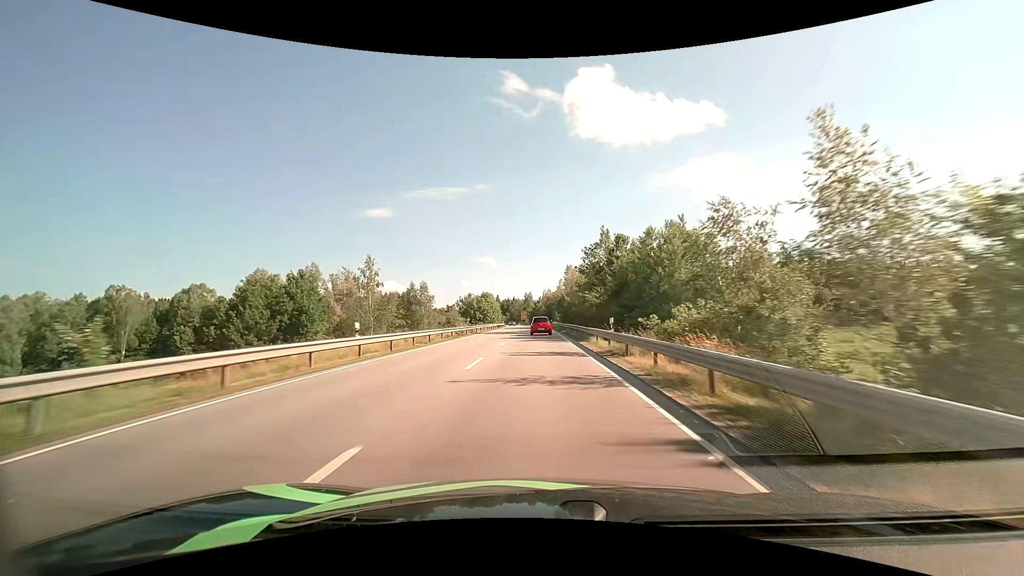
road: primary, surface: asphalt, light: Day
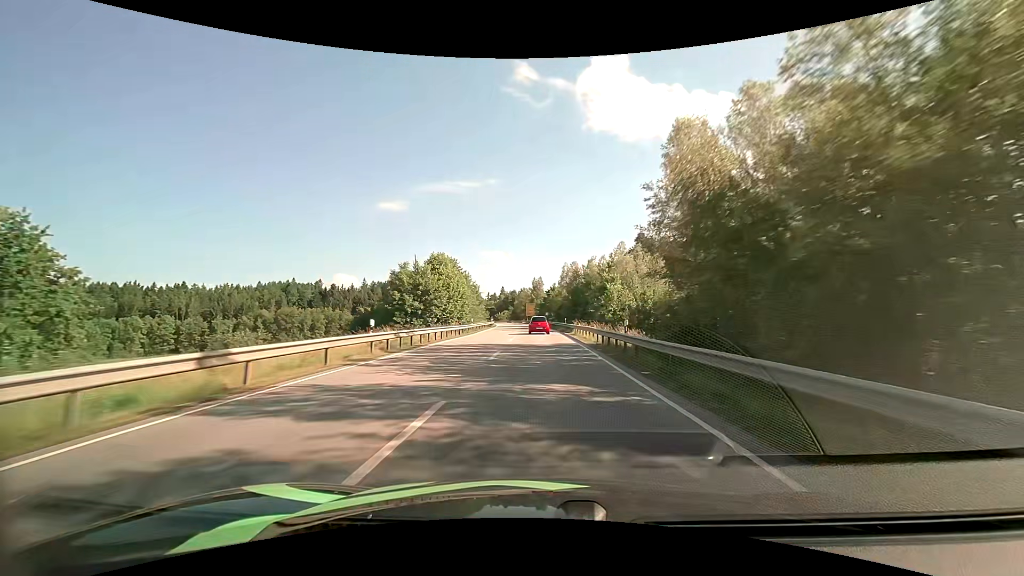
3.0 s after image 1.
(-0.5, +68.3) m; -1°
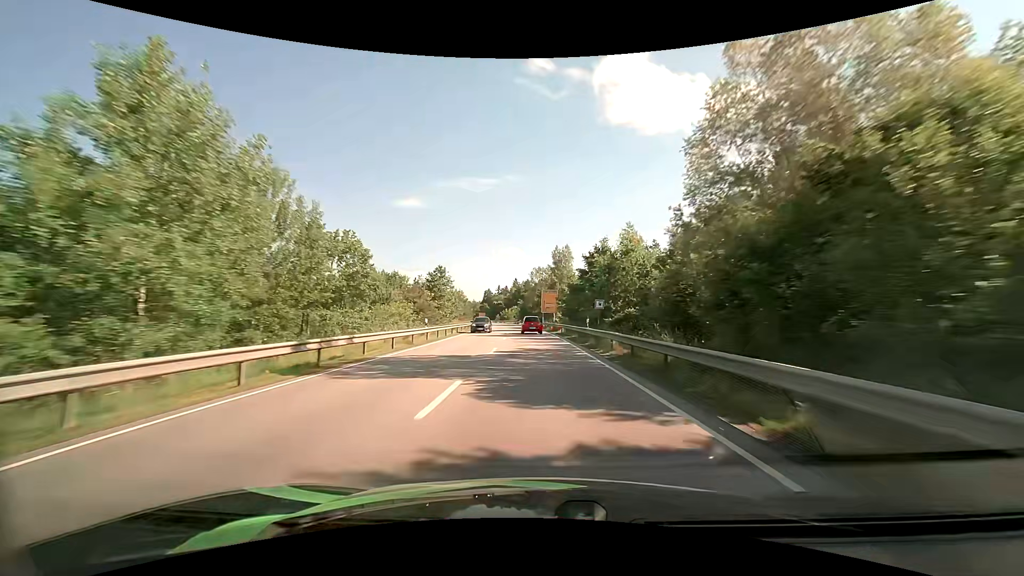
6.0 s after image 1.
(-1.0, +68.6) m; -2°
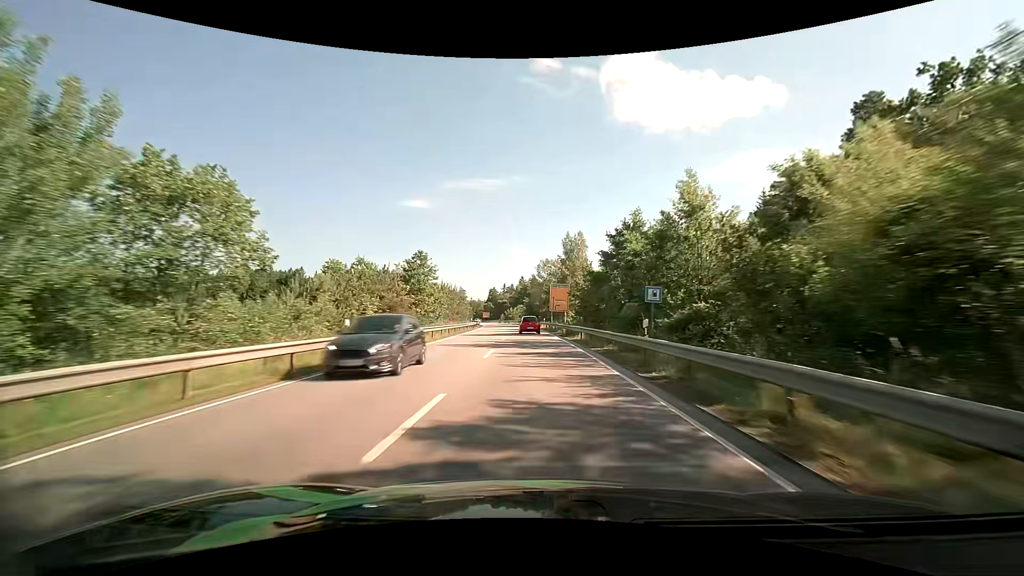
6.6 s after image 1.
(-0.1, +13.8) m; -1°
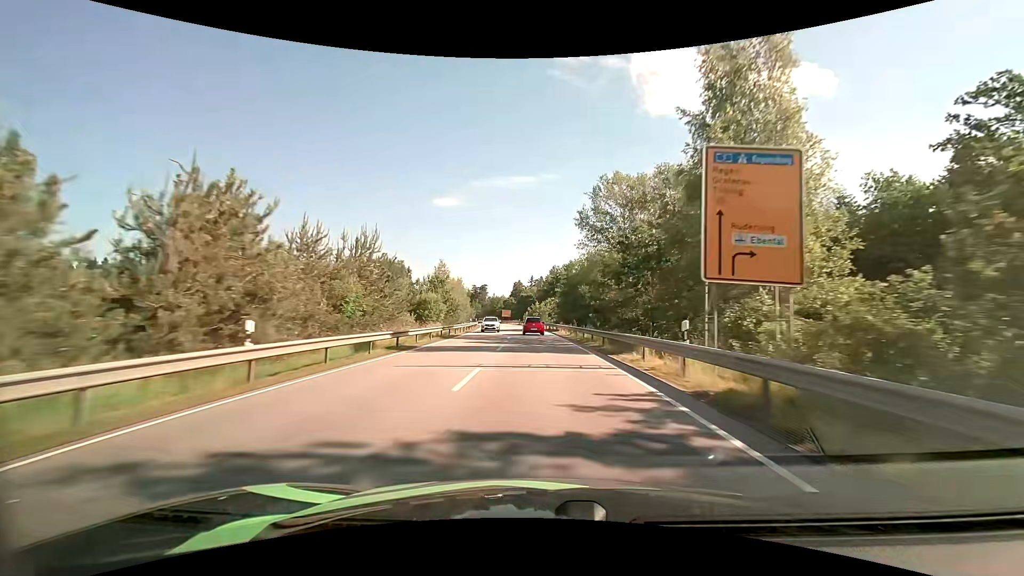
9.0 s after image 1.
(-1.8, +54.9) m; -3°
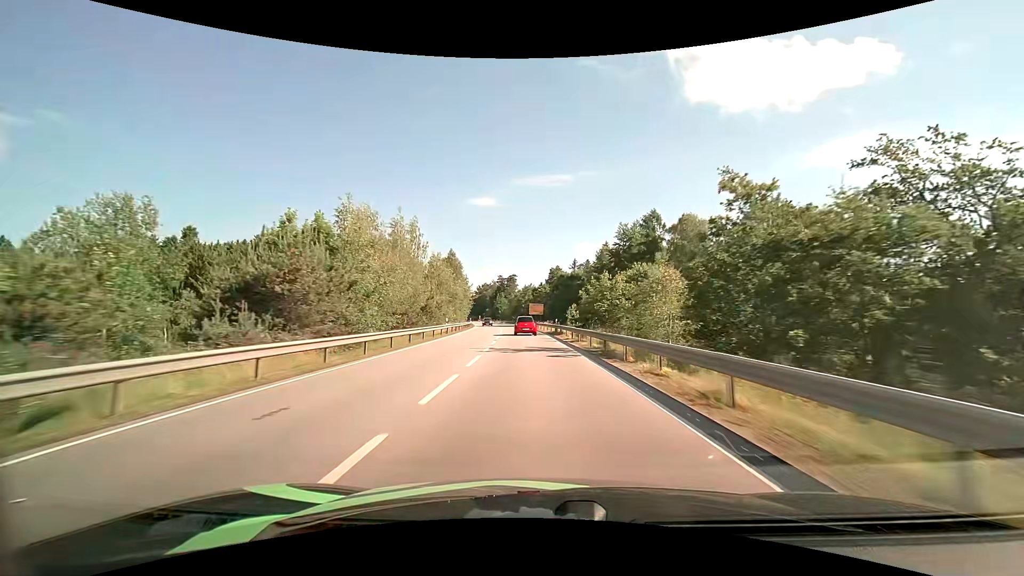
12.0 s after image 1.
(-2.5, +67.6) m; -4°
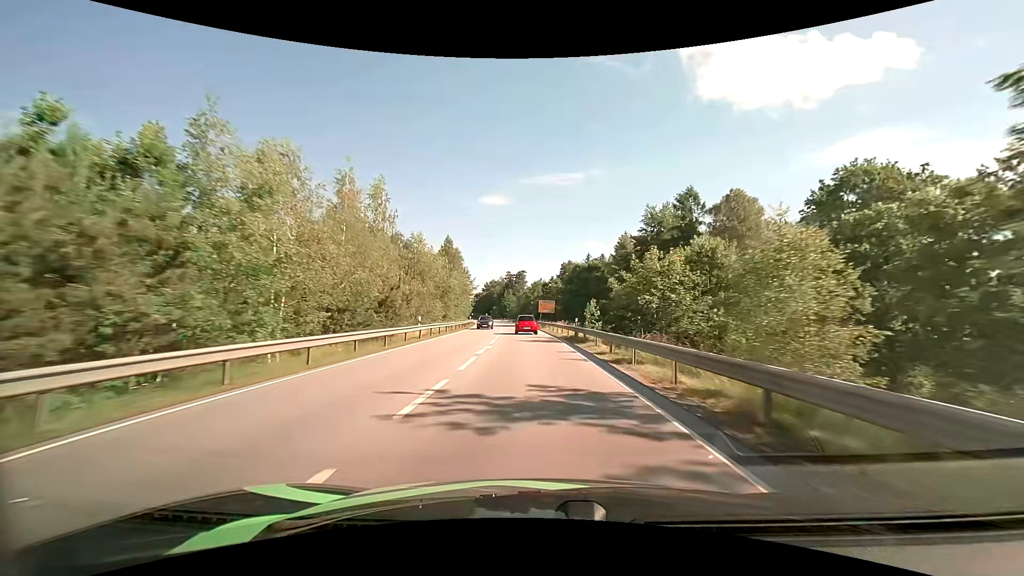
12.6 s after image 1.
(-0.2, +13.3) m; -1°
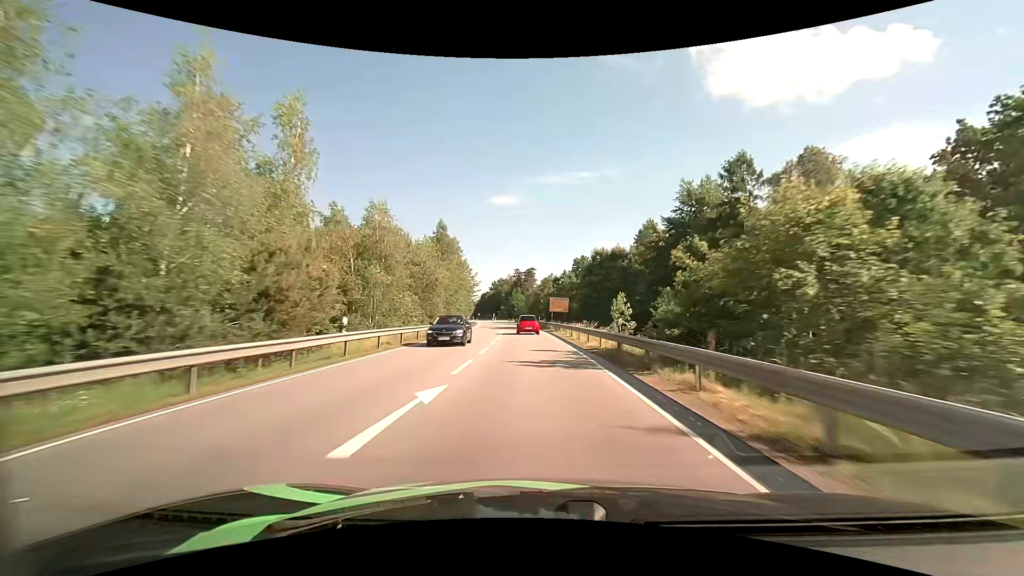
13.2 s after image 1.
(-0.1, +13.3) m; -1°
(0, +10) (0, +20) (-1, +30) (-1, +40) (-2, +50) (-3, +60) (-3, +70) (-4, +80) (-5, +90) (-7, +100) m
